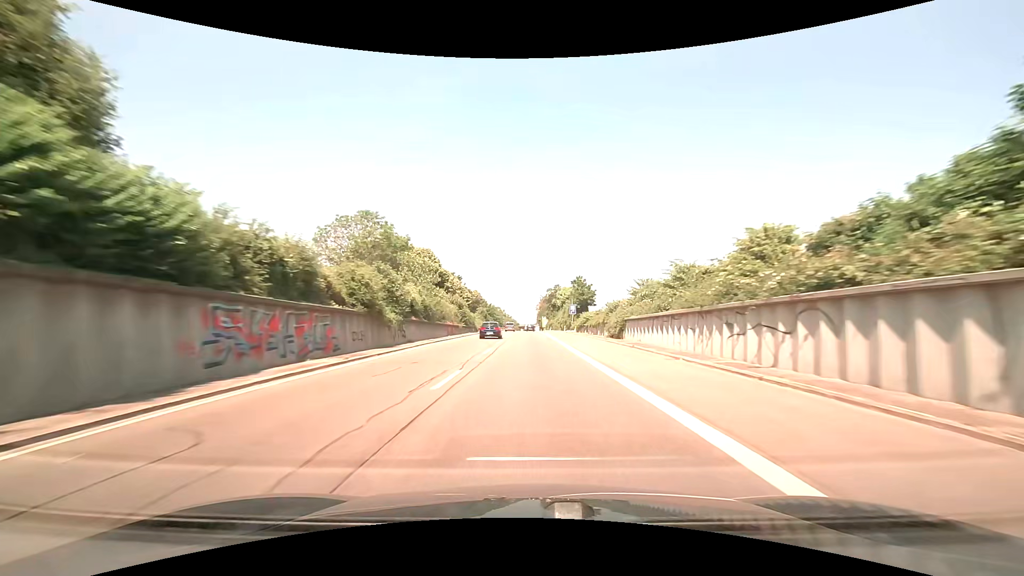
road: trunk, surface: asphalt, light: Day
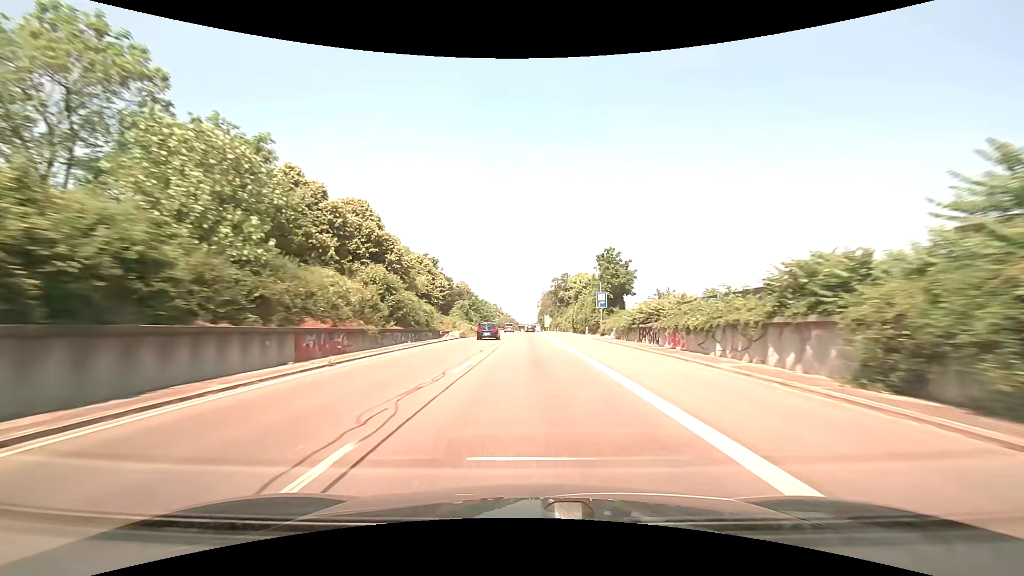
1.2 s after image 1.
(0.0, +31.5) m; 0°
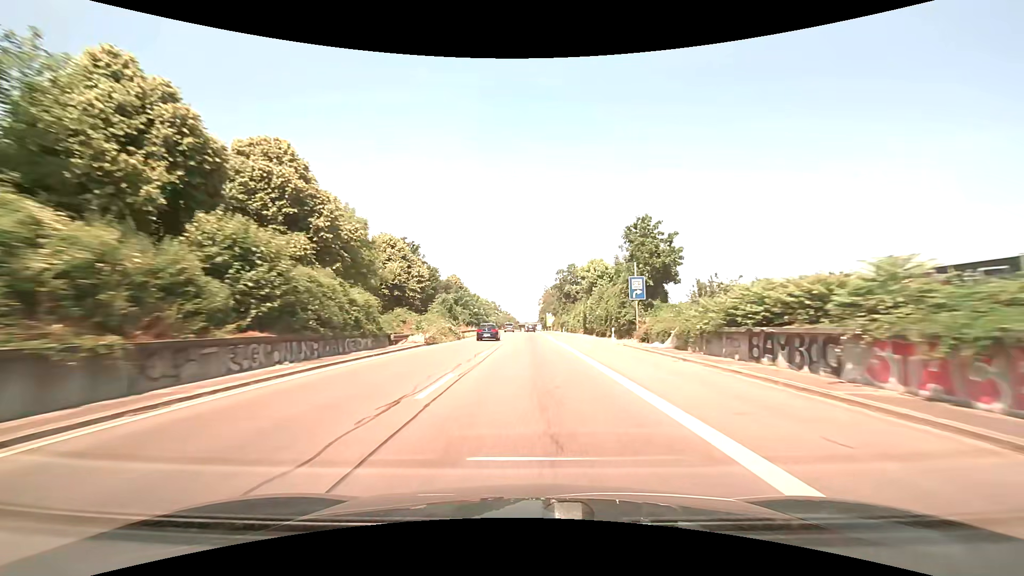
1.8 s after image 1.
(0.0, +15.7) m; 0°
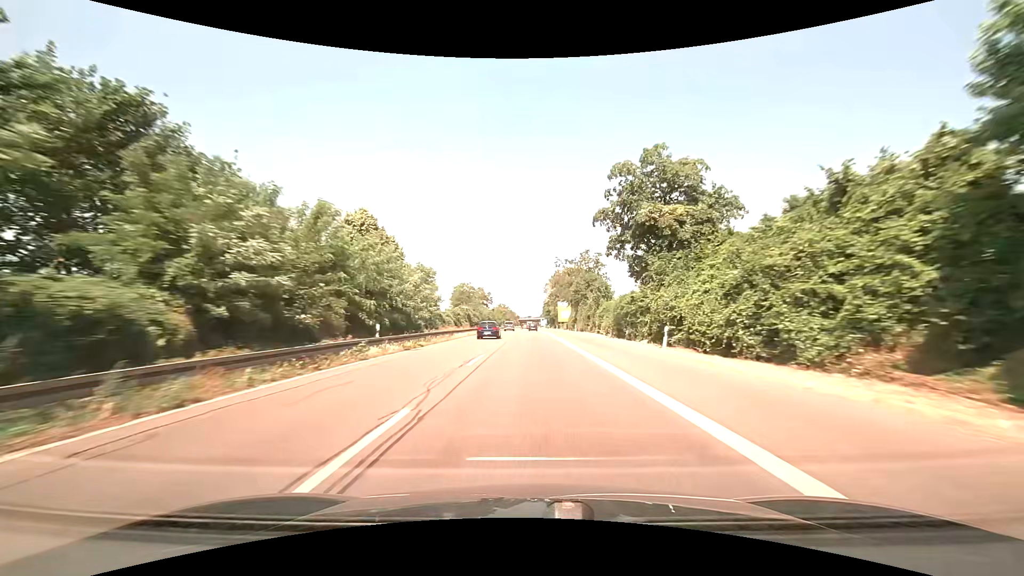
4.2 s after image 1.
(-0.1, +62.5) m; 0°
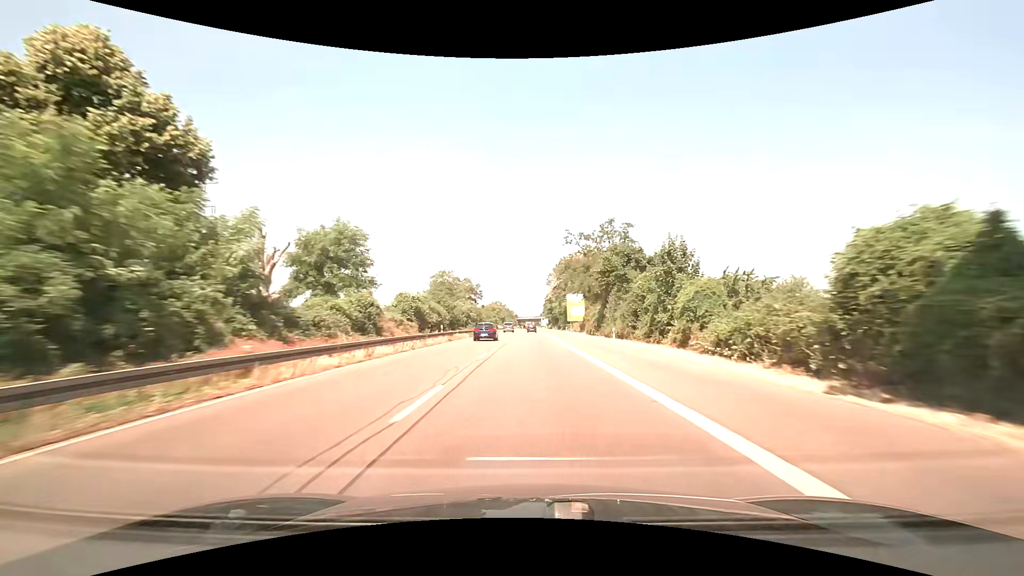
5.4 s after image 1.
(0.0, +31.2) m; 0°
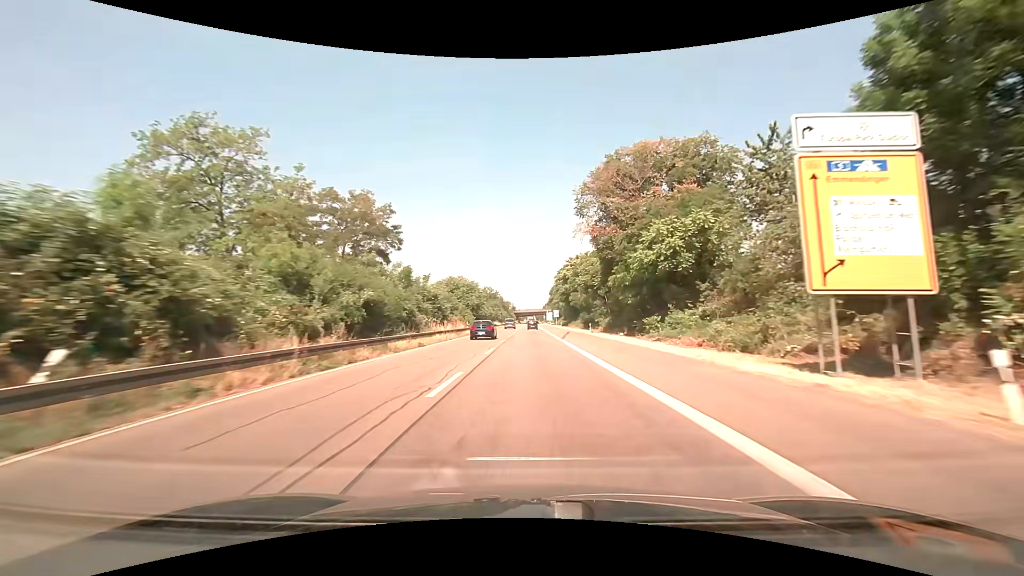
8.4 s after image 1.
(+0.1, +78.1) m; 0°
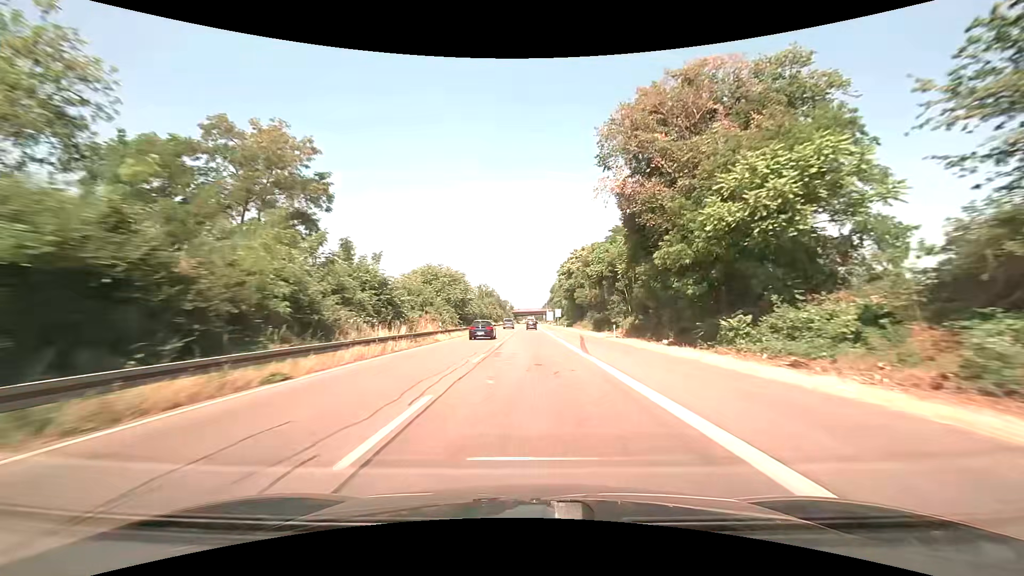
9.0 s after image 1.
(+0.1, +15.6) m; 0°
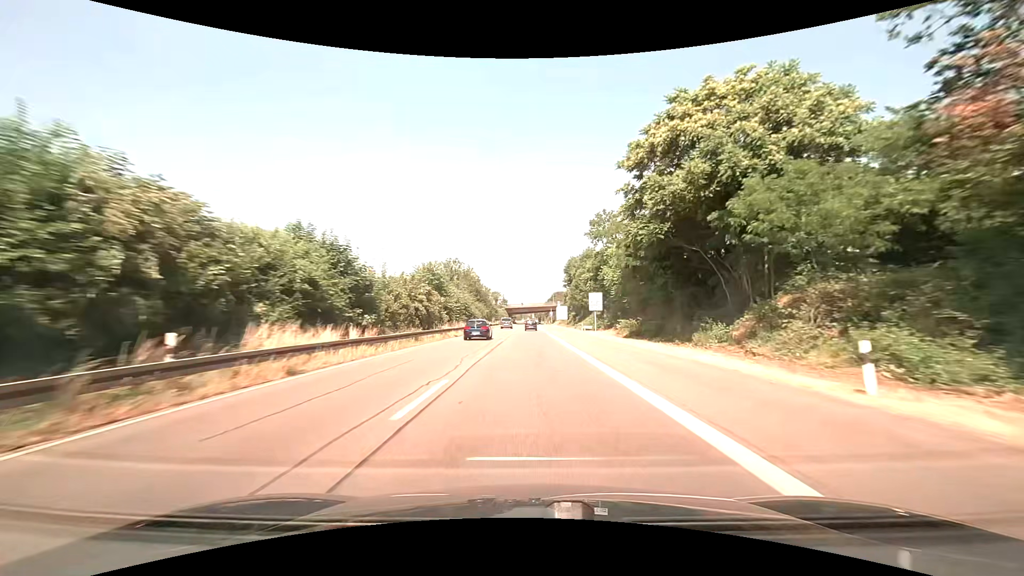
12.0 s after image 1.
(+0.1, +78.1) m; 0°
(0, +10) (0, +20) (0, +30) (0, +40) (0, +50) (0, +60) (0, +70) (0, +80) (0, +90) (0, +100) m
